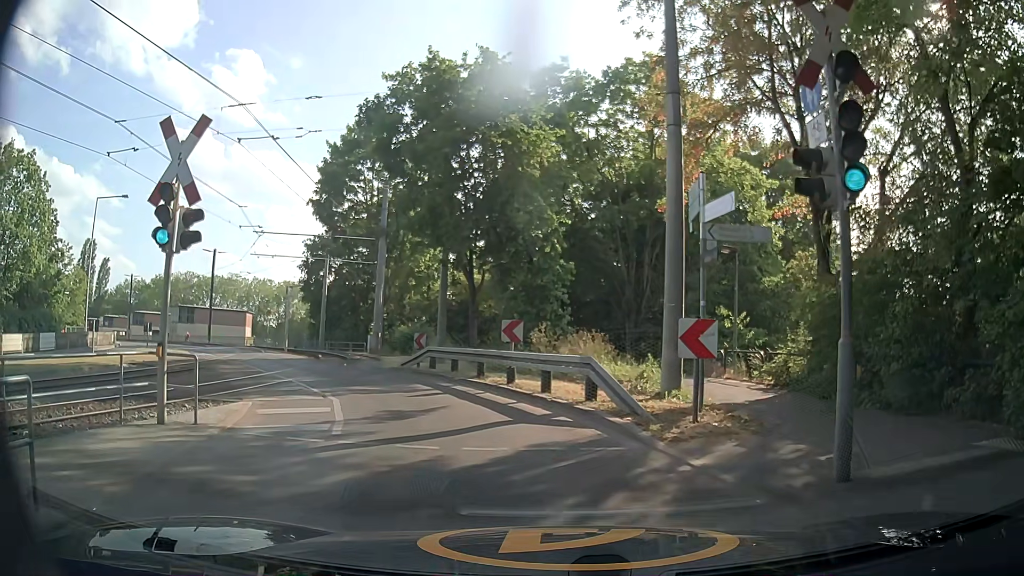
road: secondary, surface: asphalt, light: Day
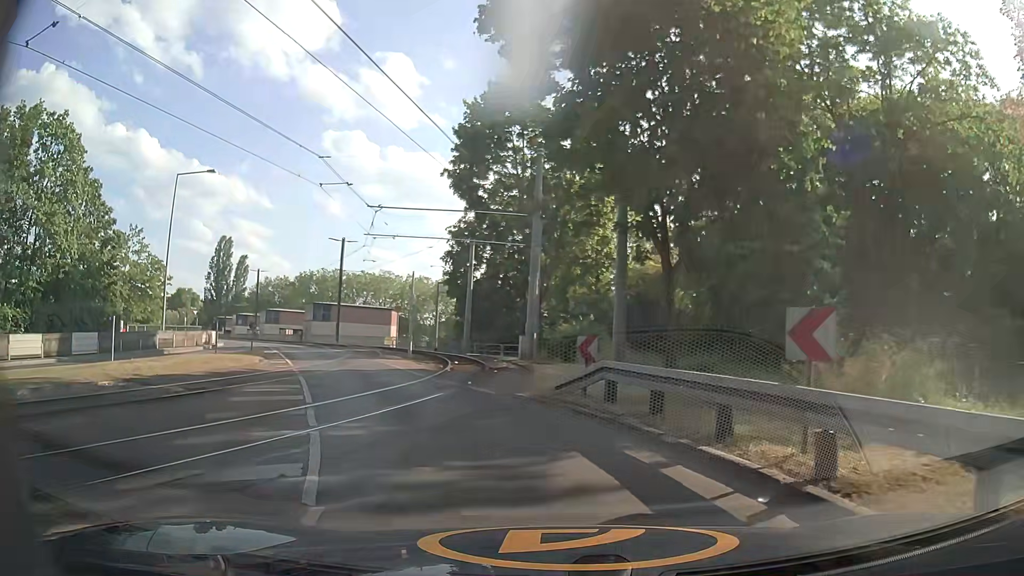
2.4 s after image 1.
(-1.3, +9.8) m; -14°
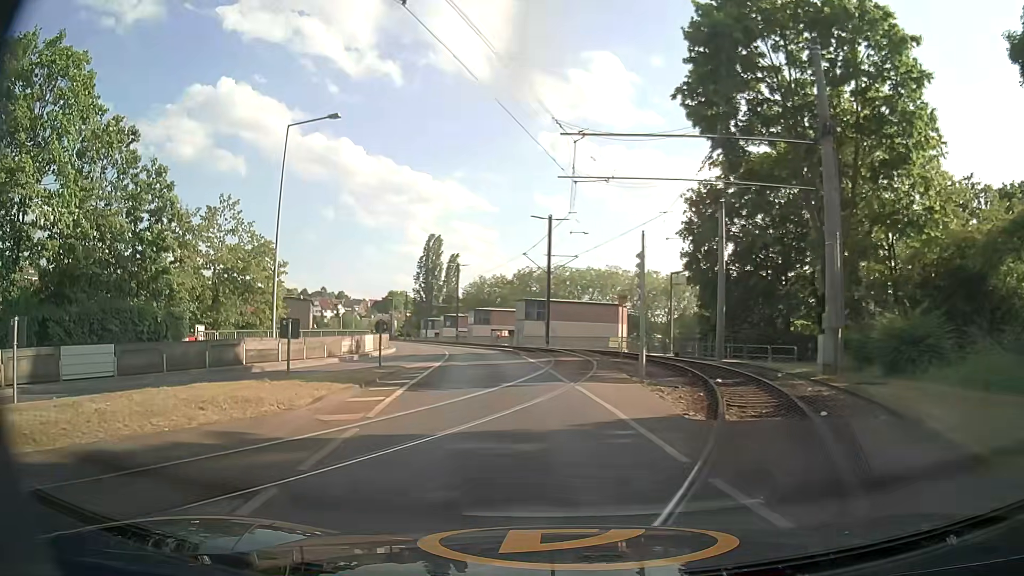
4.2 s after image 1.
(-2.2, +13.0) m; -20°
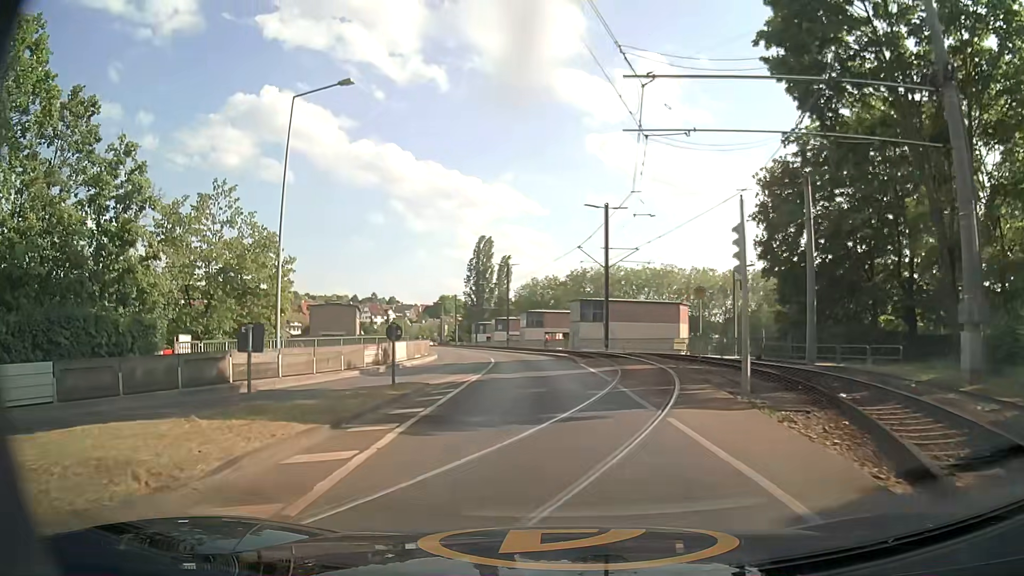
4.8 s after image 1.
(-0.1, +5.2) m; -3°
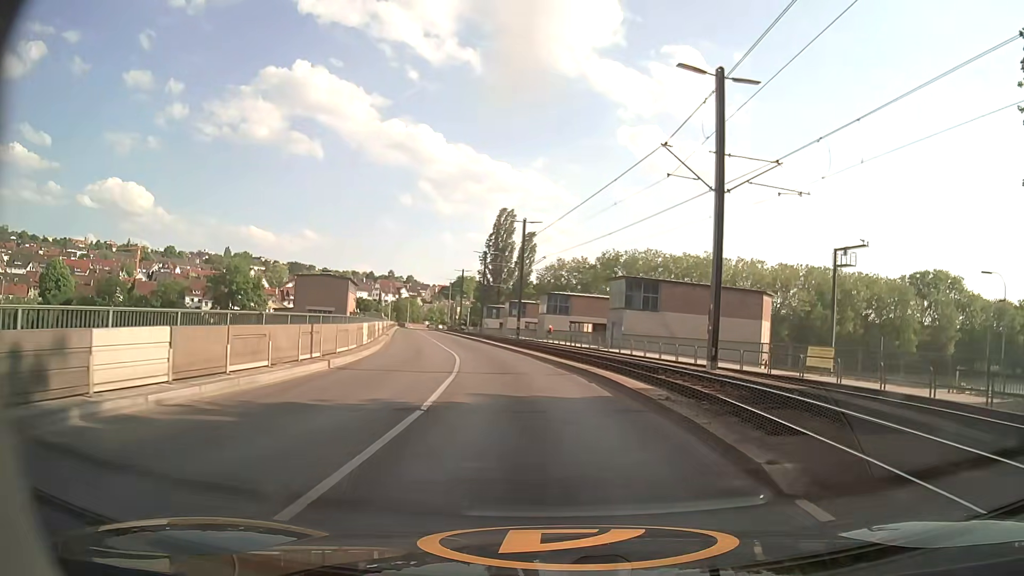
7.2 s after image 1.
(-0.8, +23.4) m; -2°
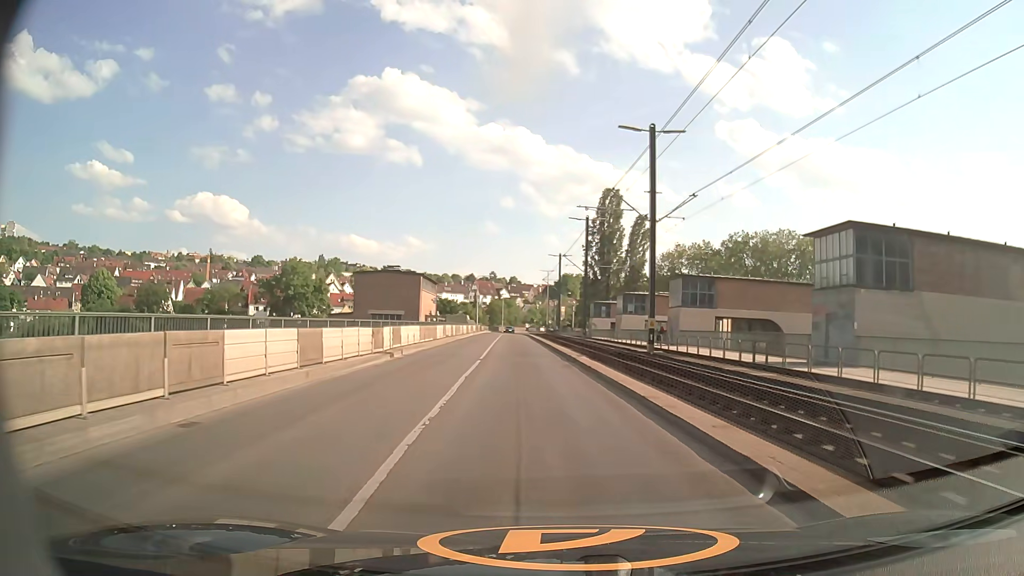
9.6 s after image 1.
(-1.8, +25.6) m; -9°
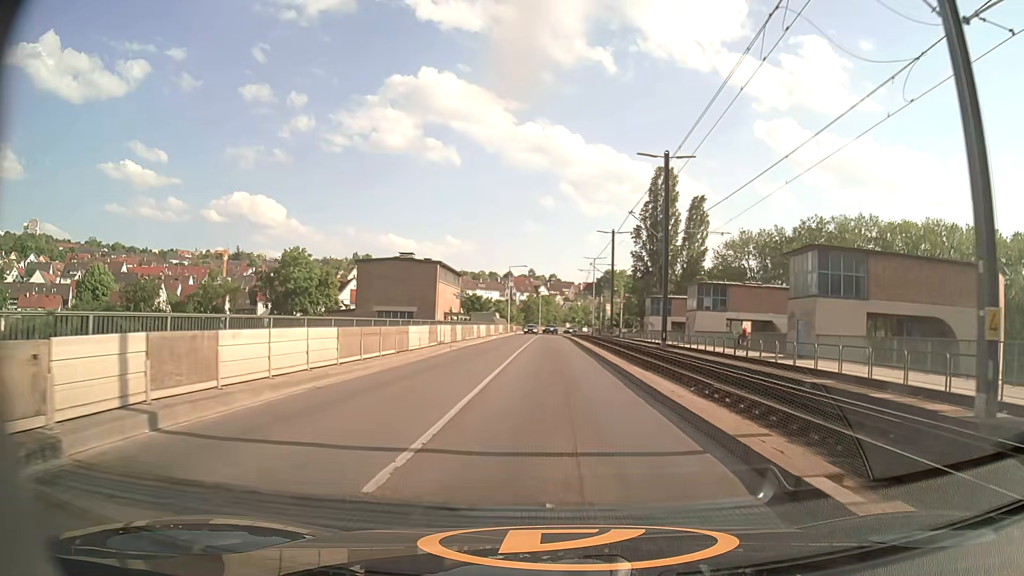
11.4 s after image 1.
(-0.8, +20.2) m; -4°
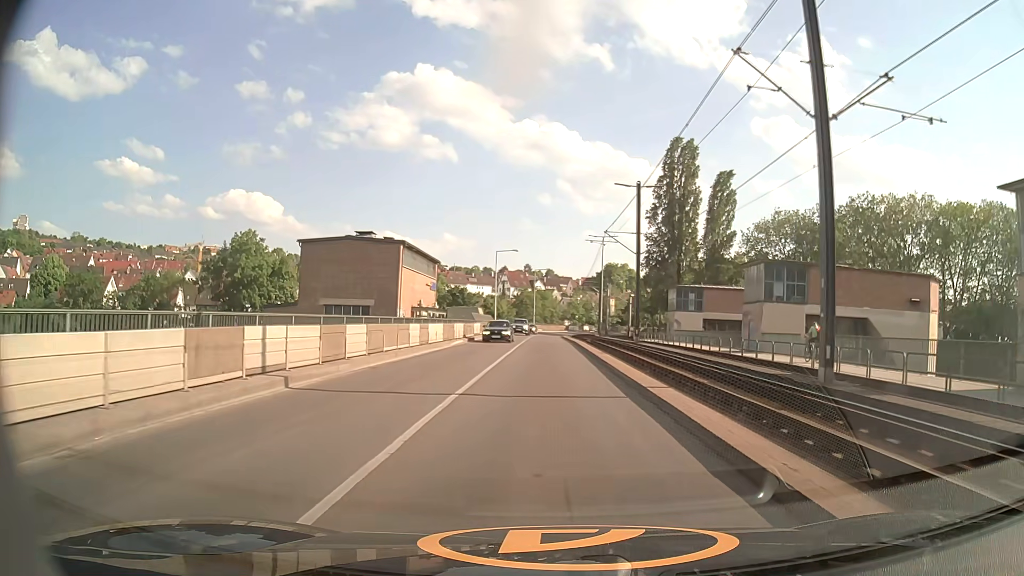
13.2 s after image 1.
(+0.1, +19.8) m; 0°
(0, +10) (0, +20) (0, +30) (0, +40) (0, +50) (0, +60) (0, +70) (0, +80) (0, +90) (+2, +100) m
